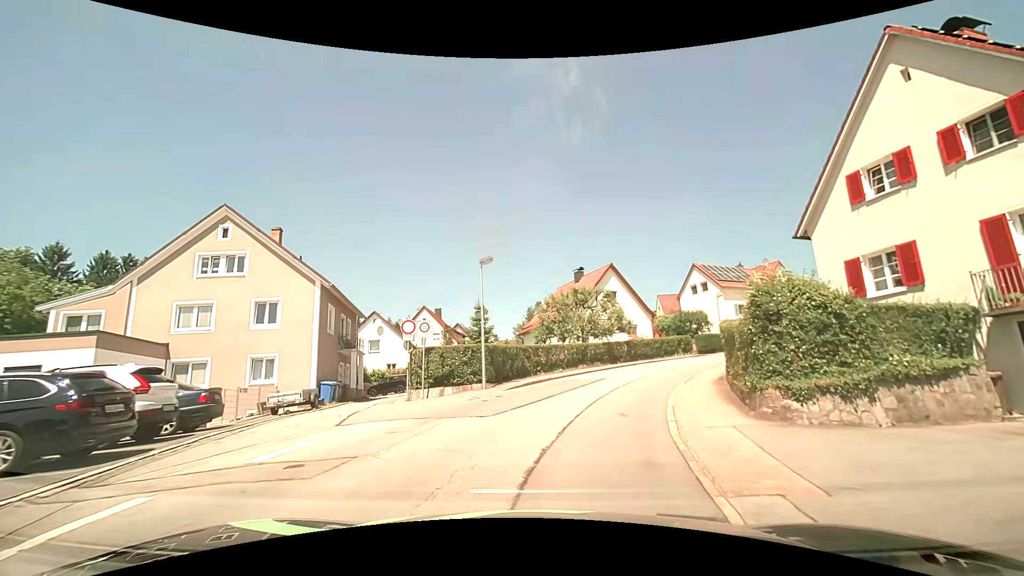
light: Day
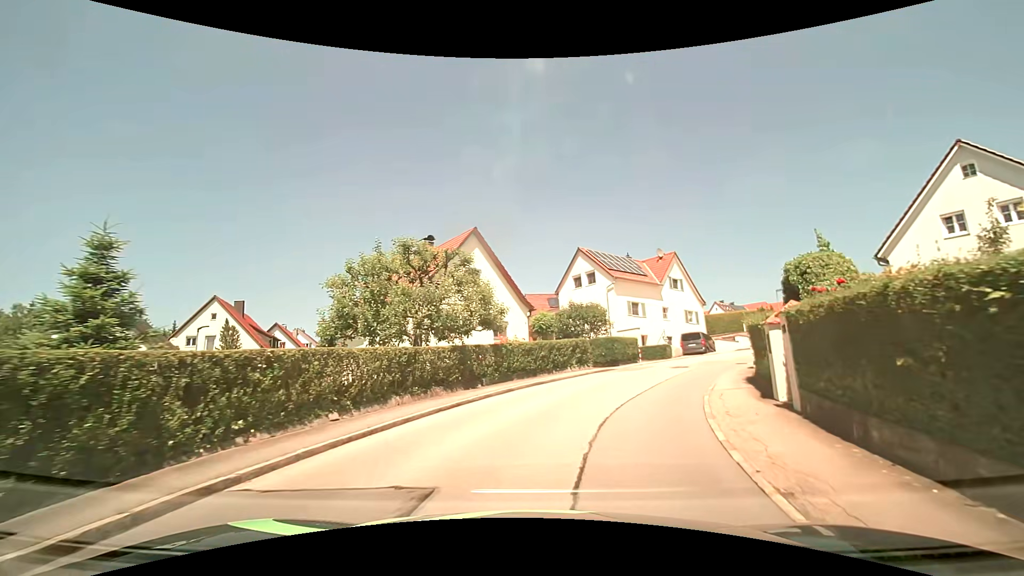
(+1.9, +15.2) m; +16°
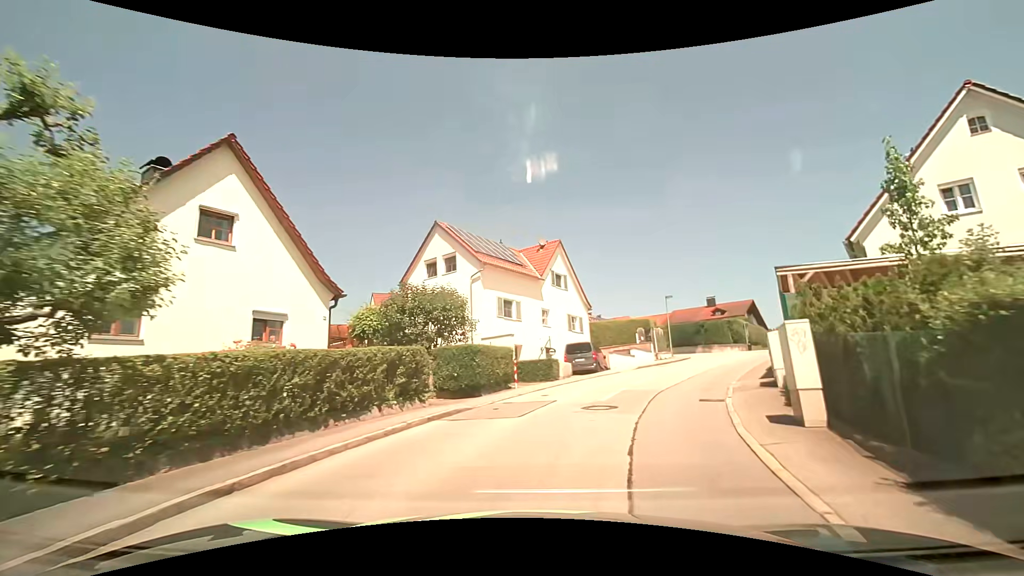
(+1.5, +11.7) m; +16°
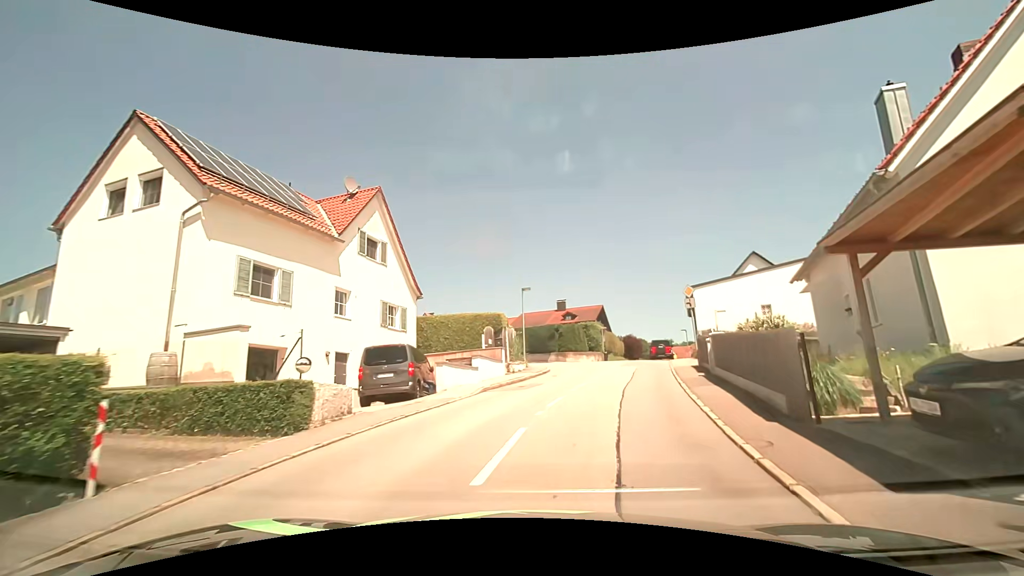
(+1.5, +11.2) m; +20°
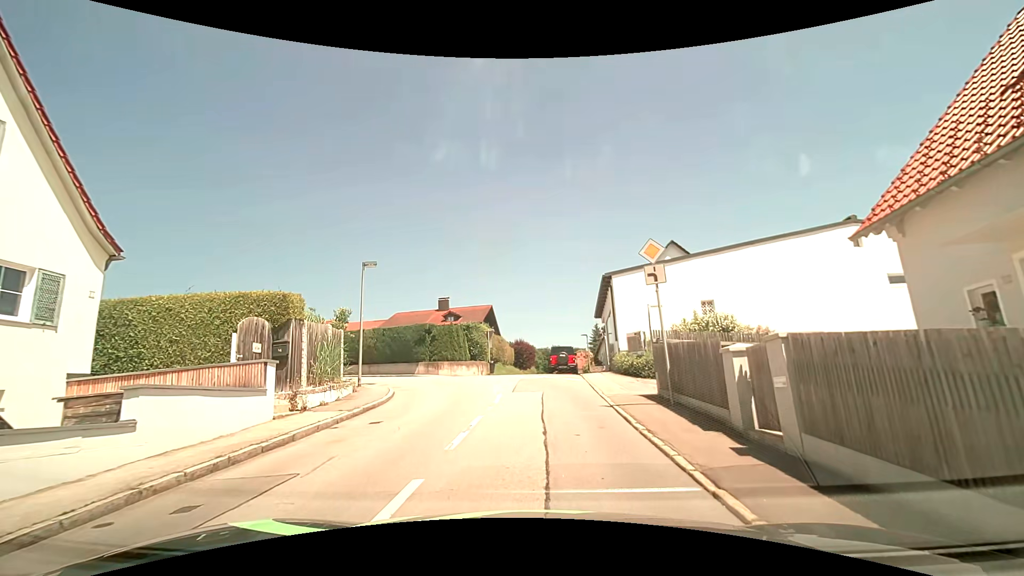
(+0.9, +11.1) m; +11°
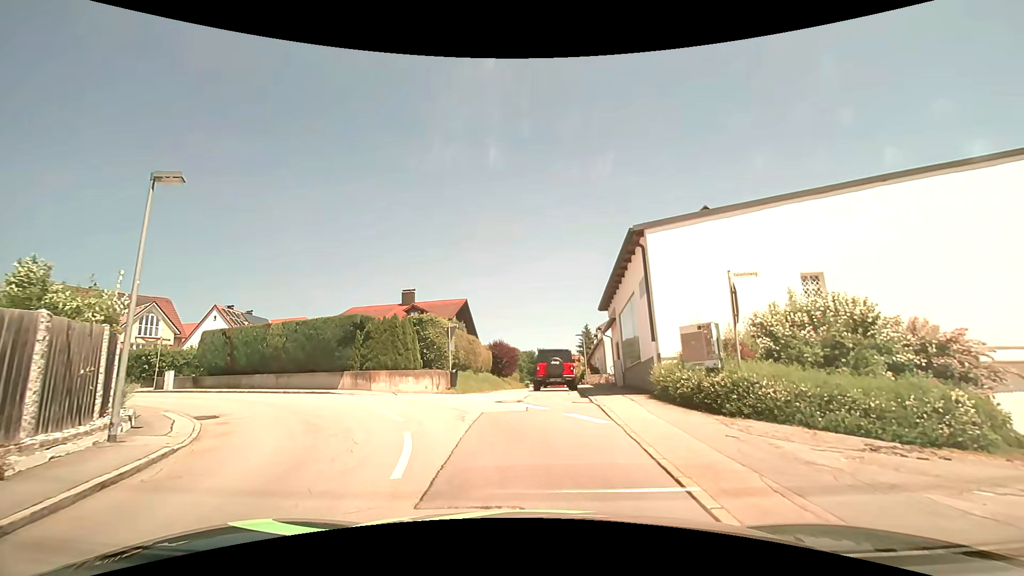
(+0.1, +10.5) m; +1°
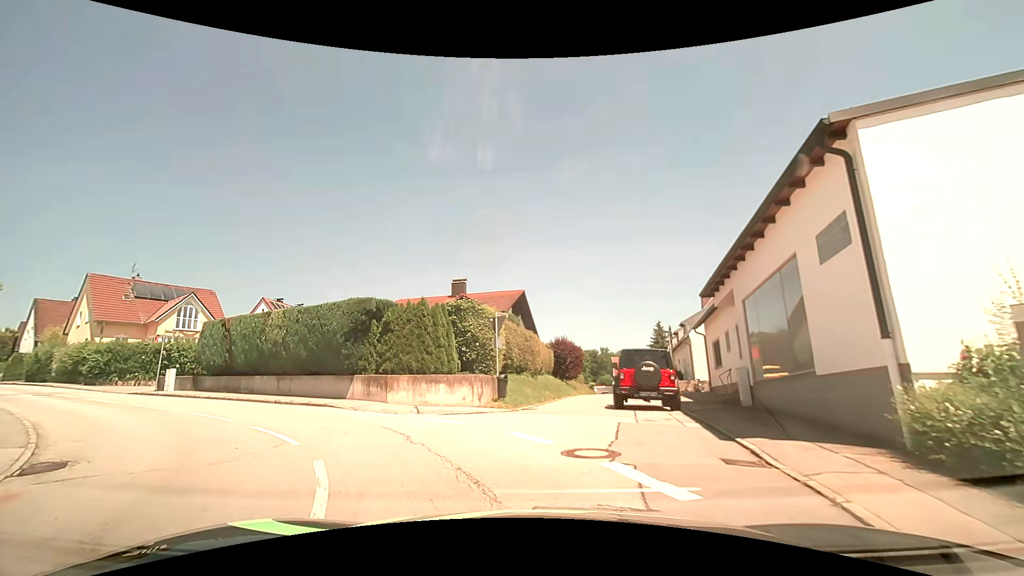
(-0.2, +6.6) m; -6°
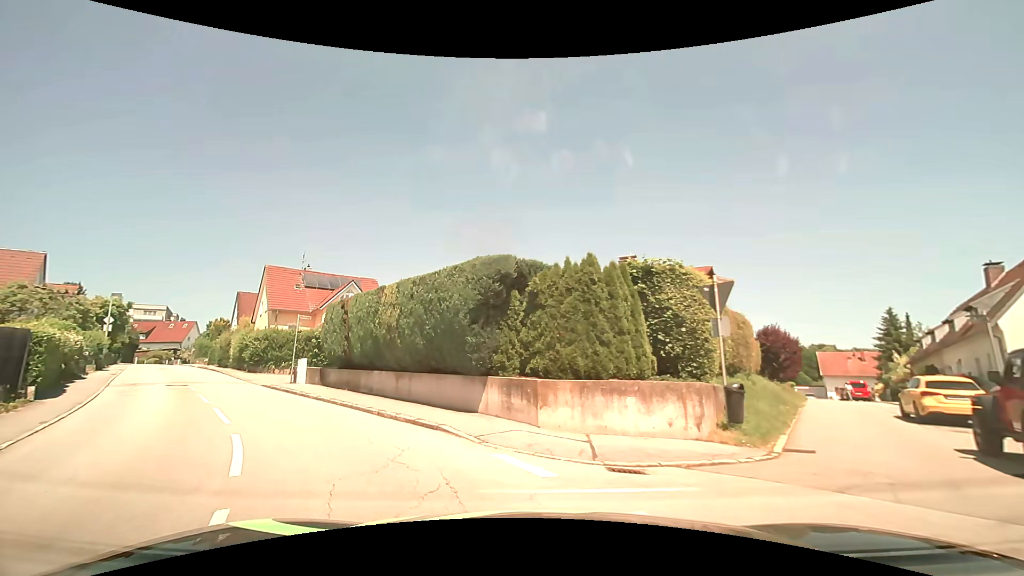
(-1.1, +6.9) m; -20°
(-3, +9) (-9, +17) (-15, +25) (-21, +33) (-28, +41) (-34, +49) (-40, +56) (-46, +64) (-52, +73) (-57, +81) m
